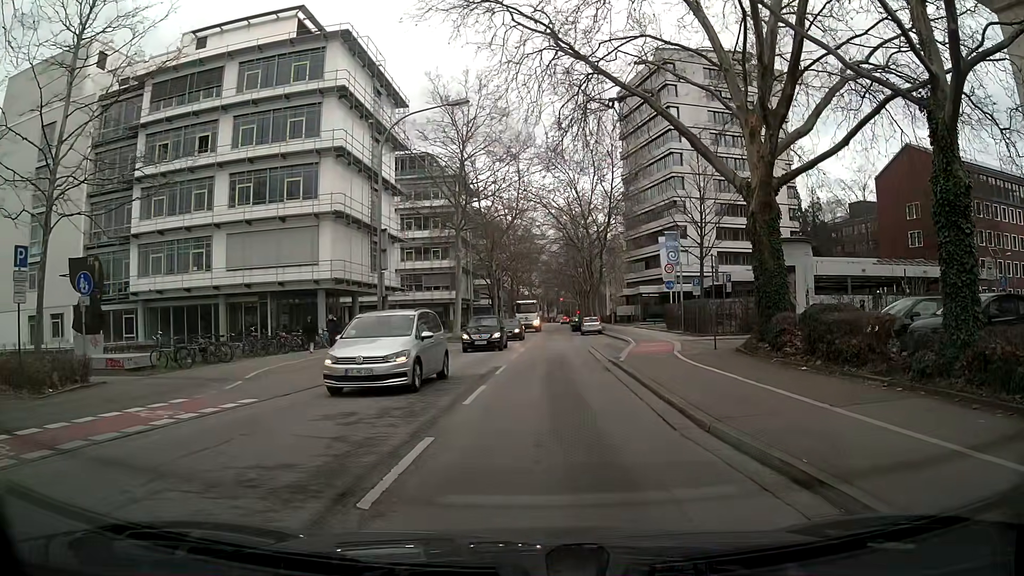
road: secondary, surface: asphalt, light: Day
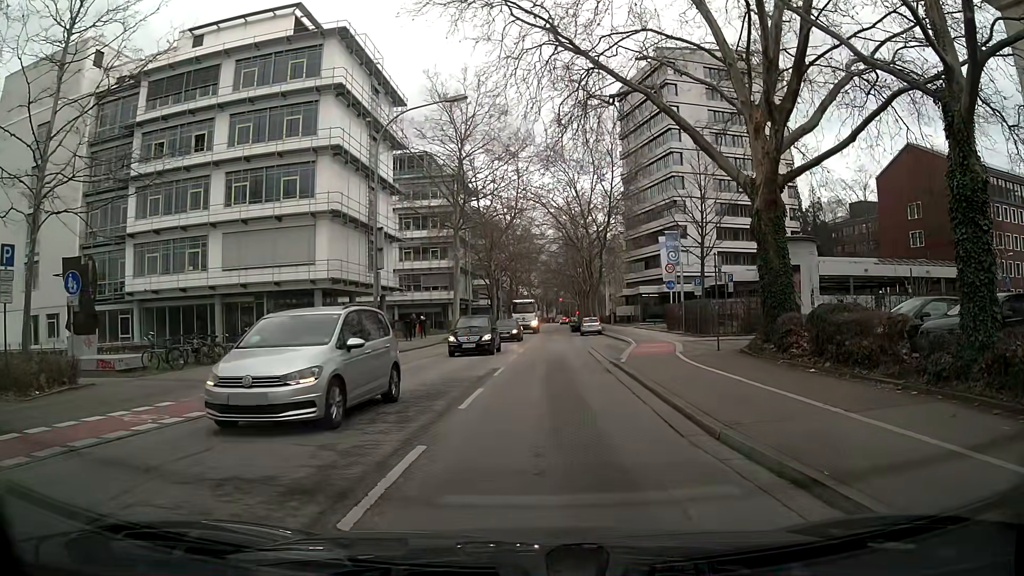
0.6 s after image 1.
(0.0, +0.5) m; 0°
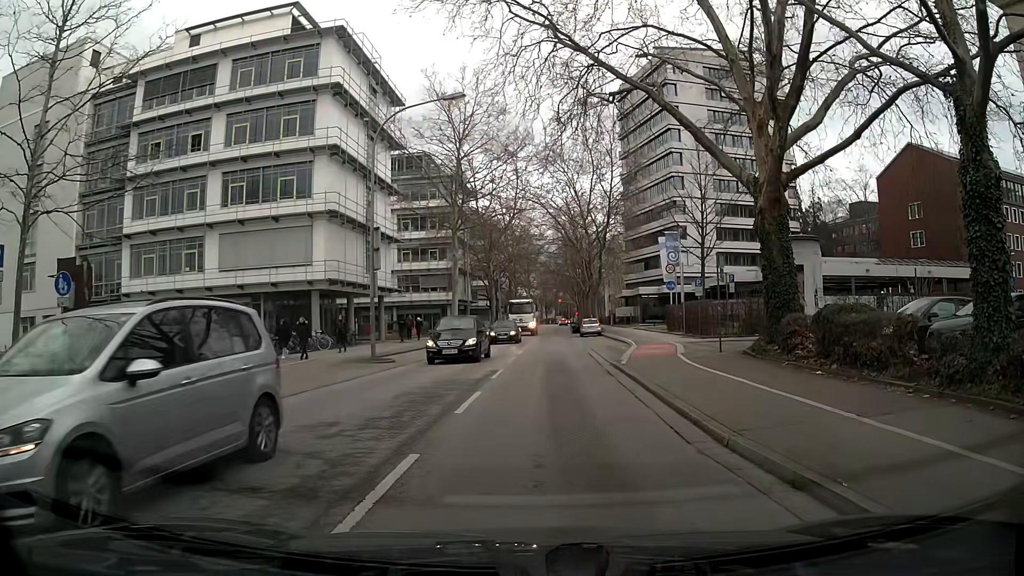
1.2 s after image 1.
(0.0, +0.4) m; 0°
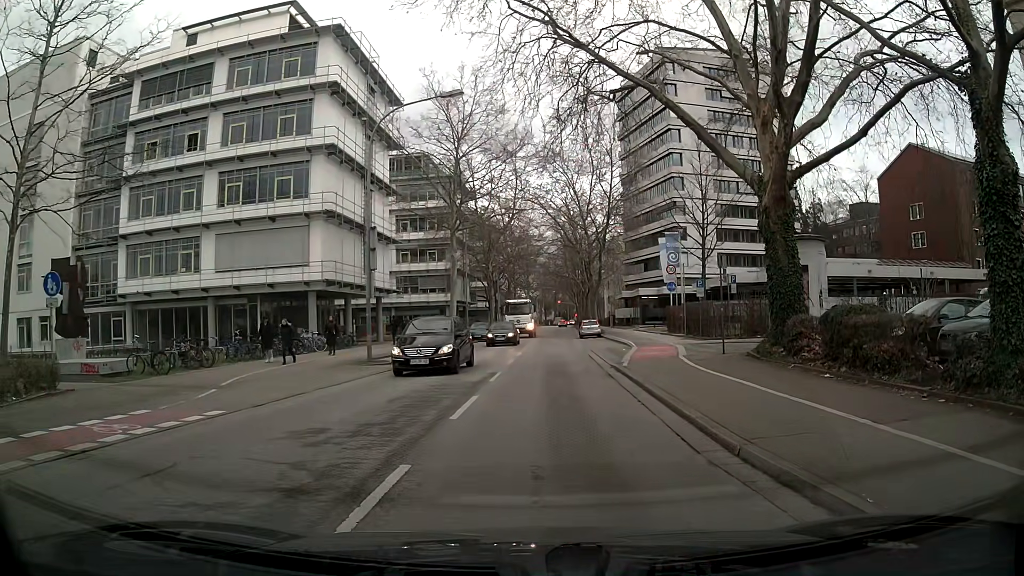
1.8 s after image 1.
(0.0, +0.5) m; 0°
